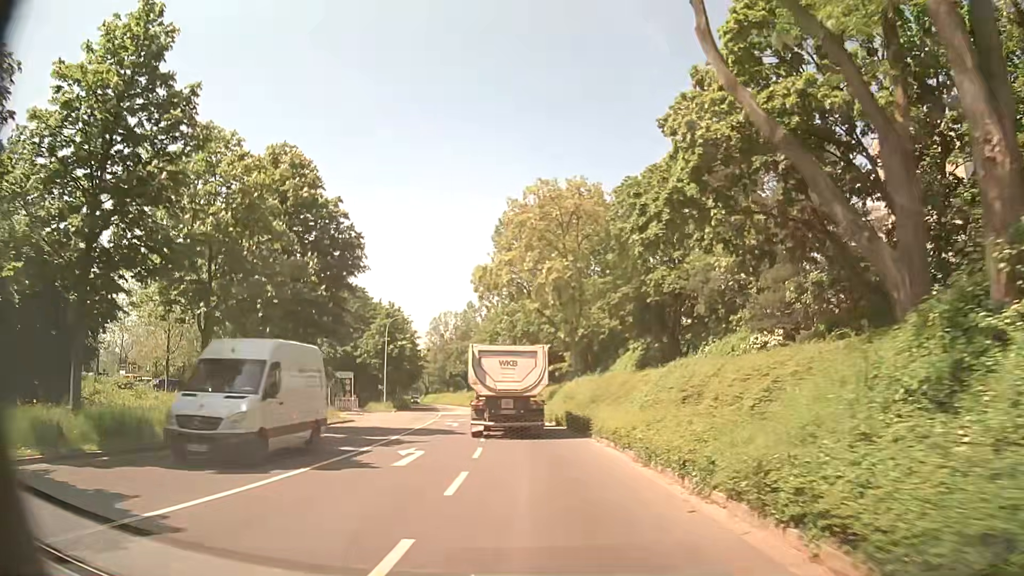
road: tertiary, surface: asphalt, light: Day
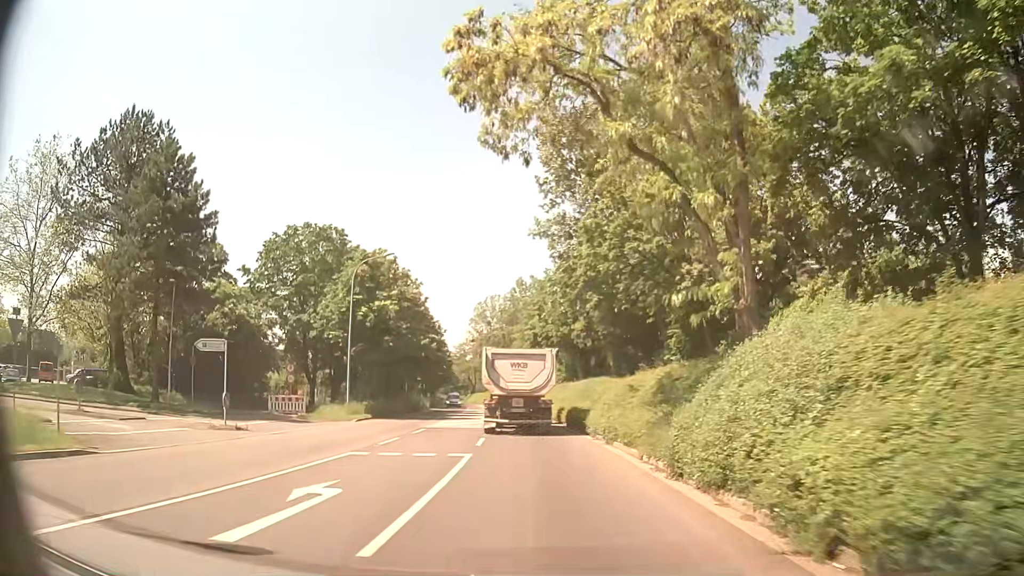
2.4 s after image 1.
(-1.3, +27.9) m; -5°
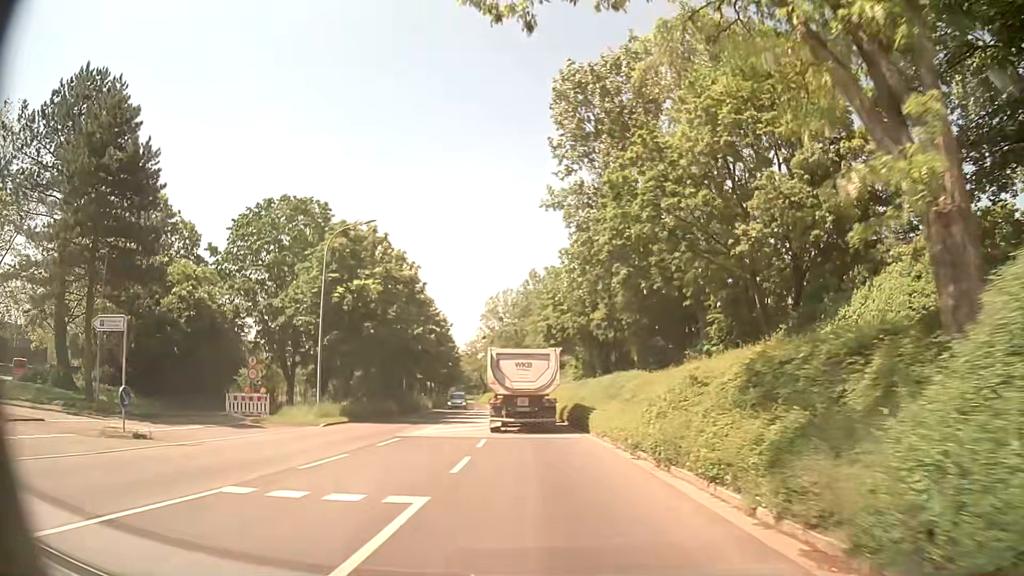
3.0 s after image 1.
(0.0, +7.3) m; -1°
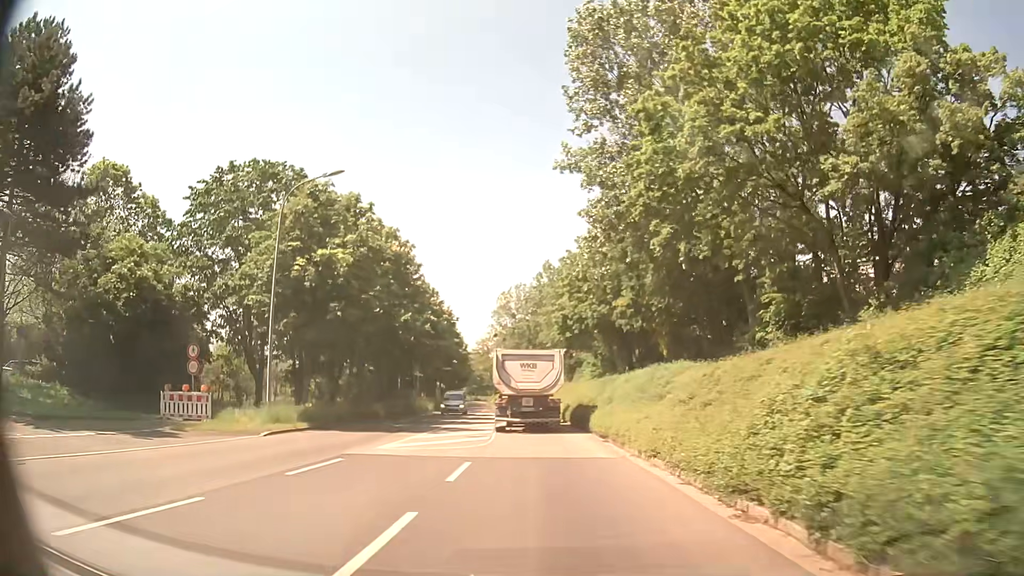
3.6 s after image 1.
(-0.2, +7.2) m; -1°
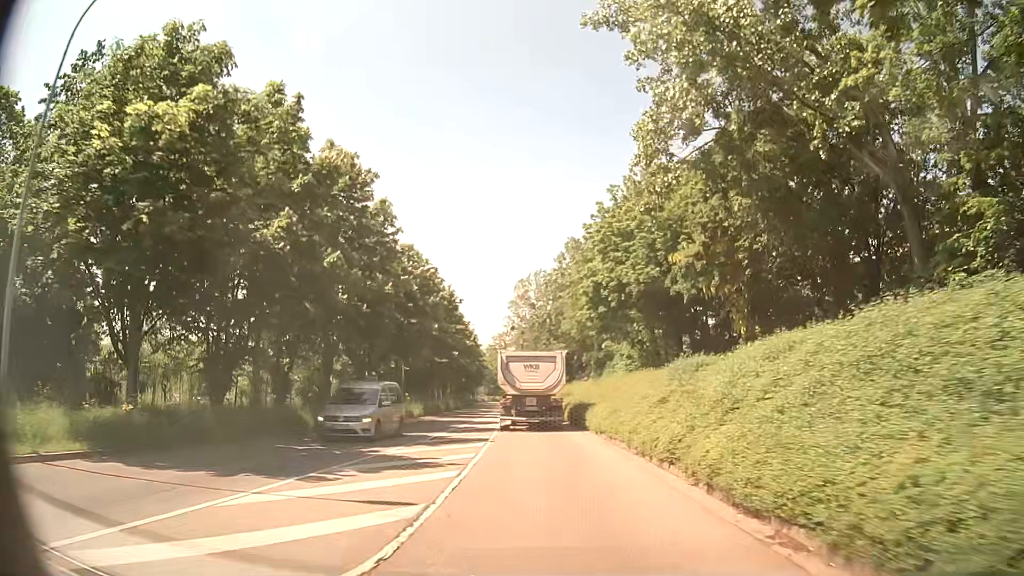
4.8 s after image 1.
(-0.3, +14.4) m; -2°
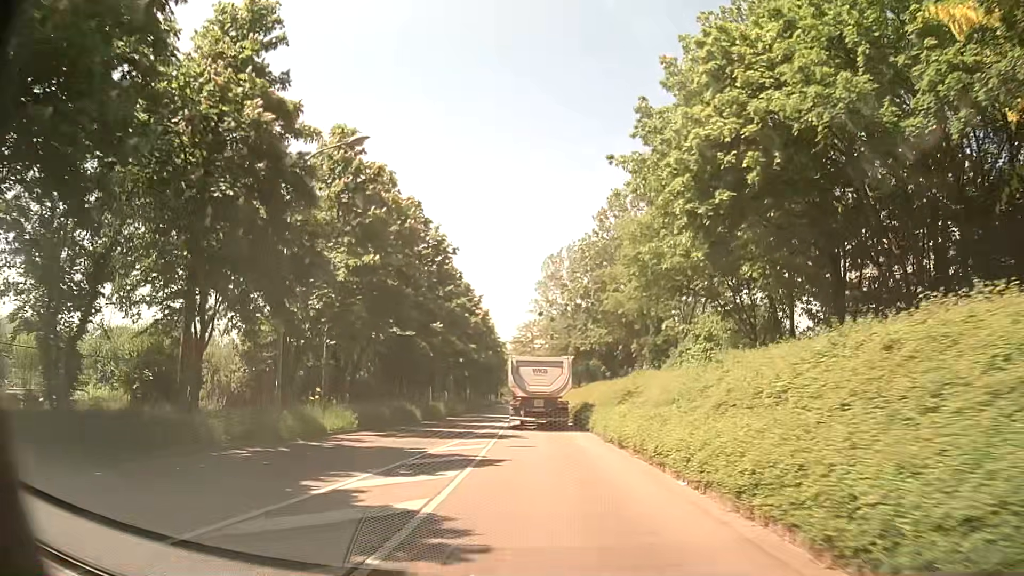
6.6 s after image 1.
(-0.6, +21.5) m; -3°
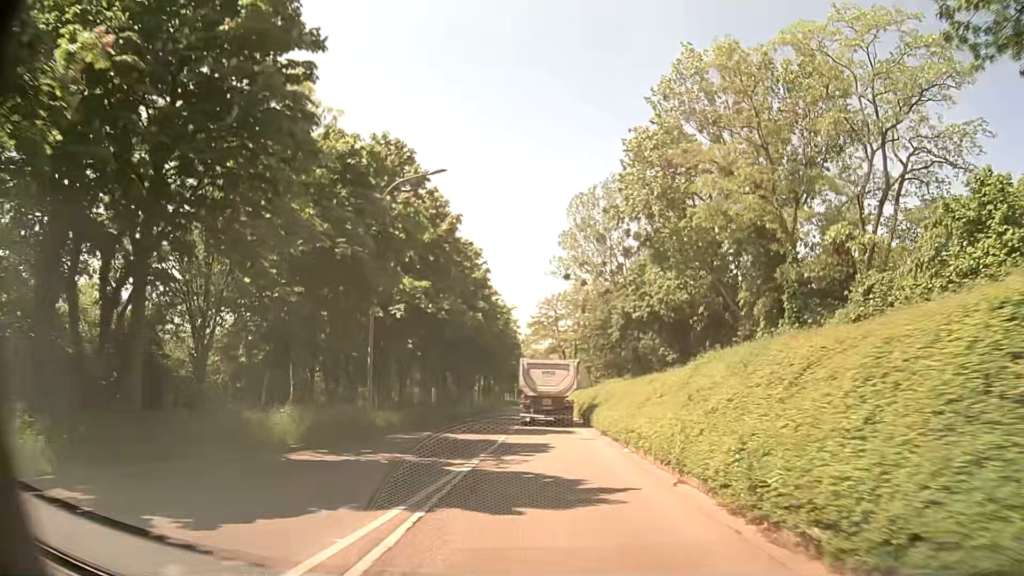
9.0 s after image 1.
(-0.6, +29.1) m; -2°
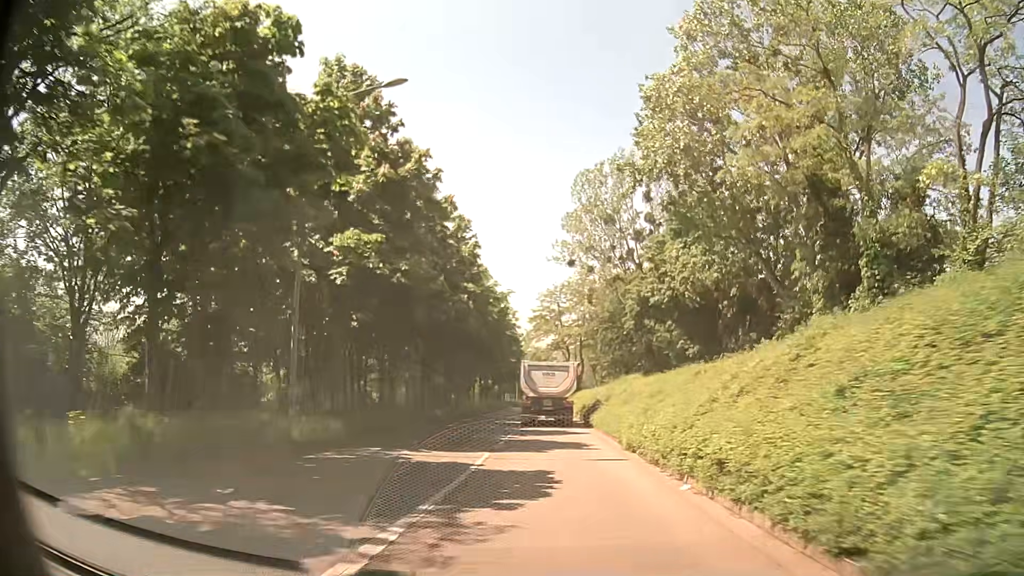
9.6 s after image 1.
(0.0, +7.4) m; 0°
